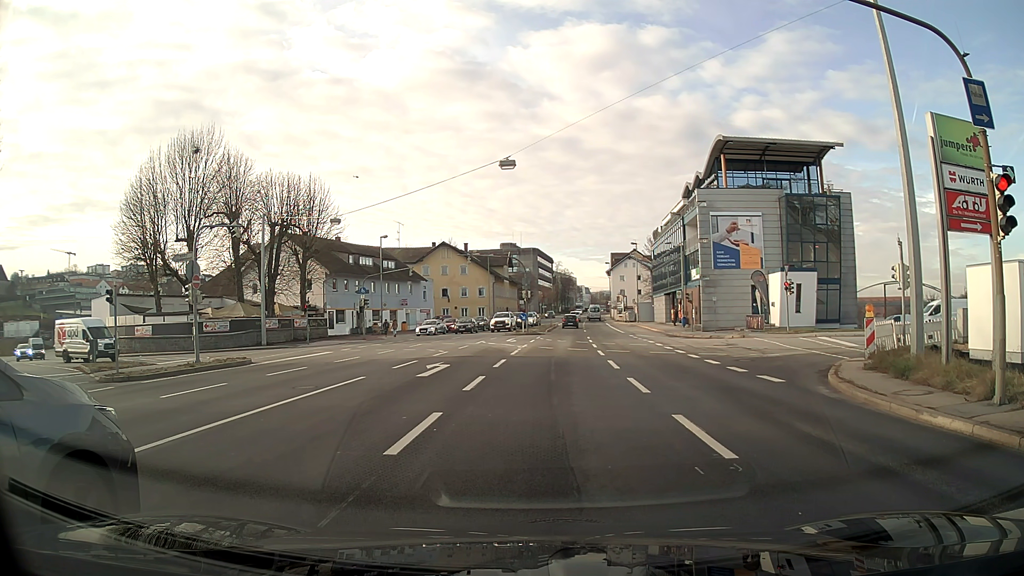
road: primary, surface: asphalt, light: Day
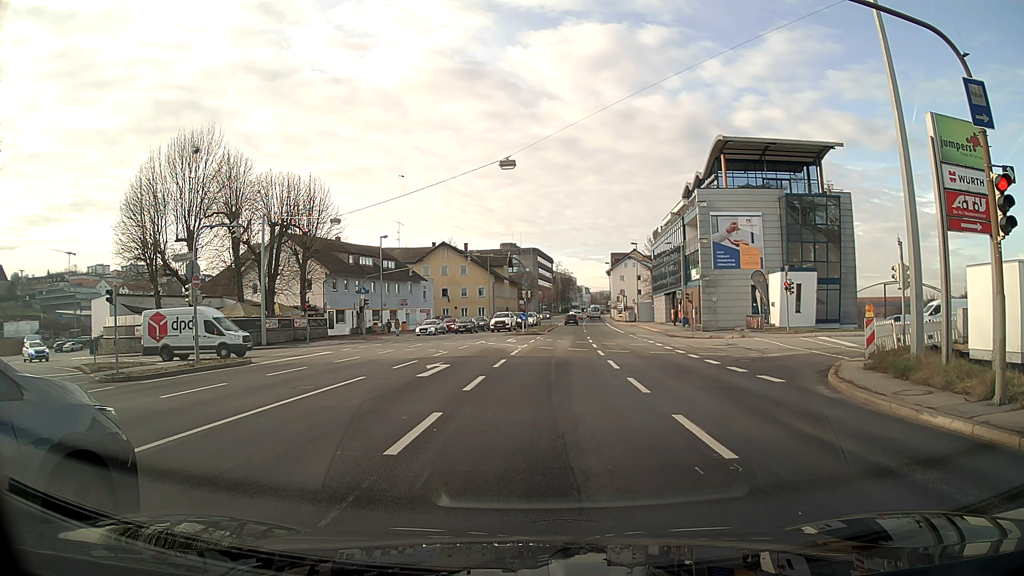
(0.0, 0.0) m; 0°
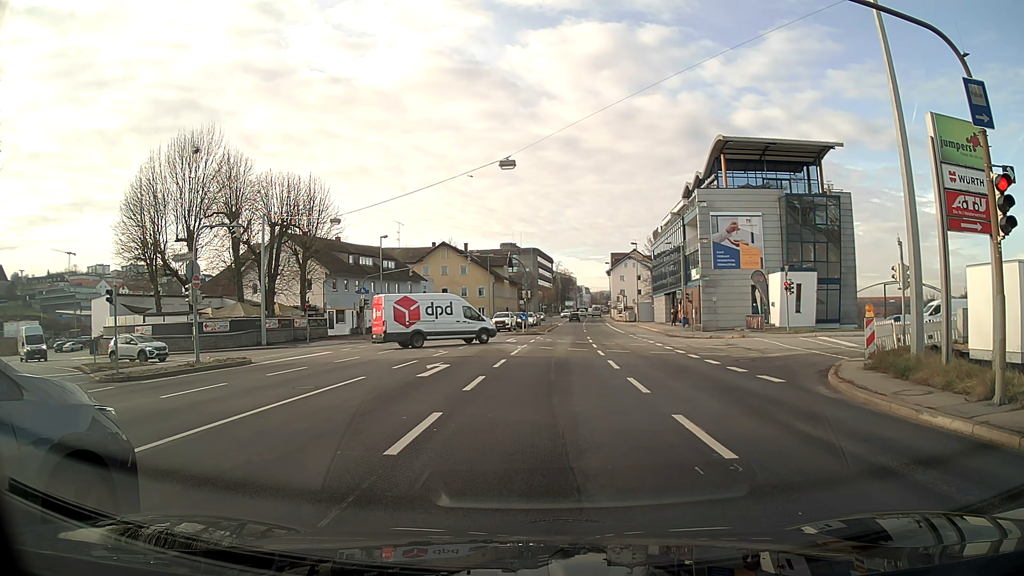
(0.0, 0.0) m; 0°
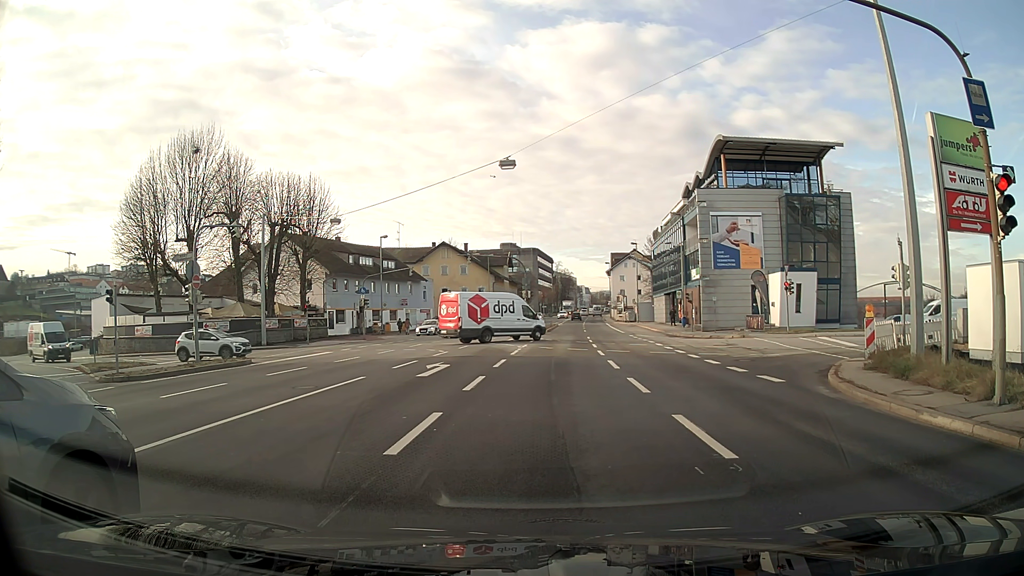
(0.0, 0.0) m; 0°
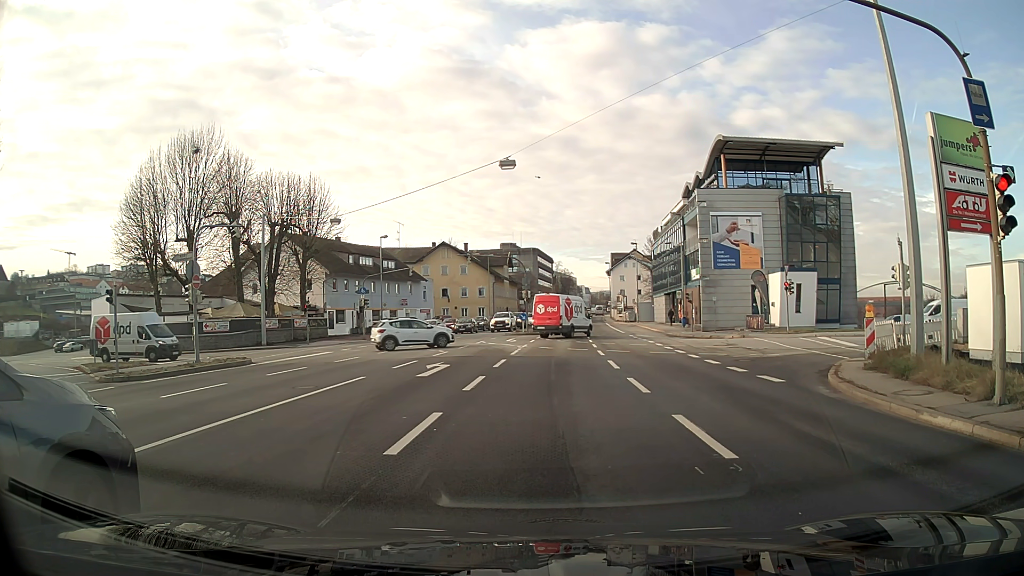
(0.0, 0.0) m; 0°
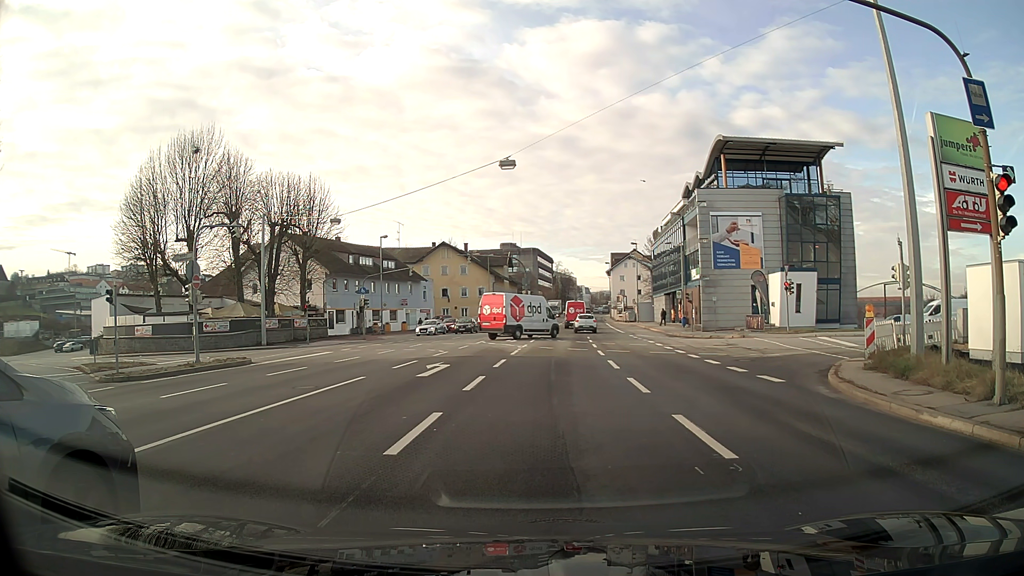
(0.0, 0.0) m; 0°
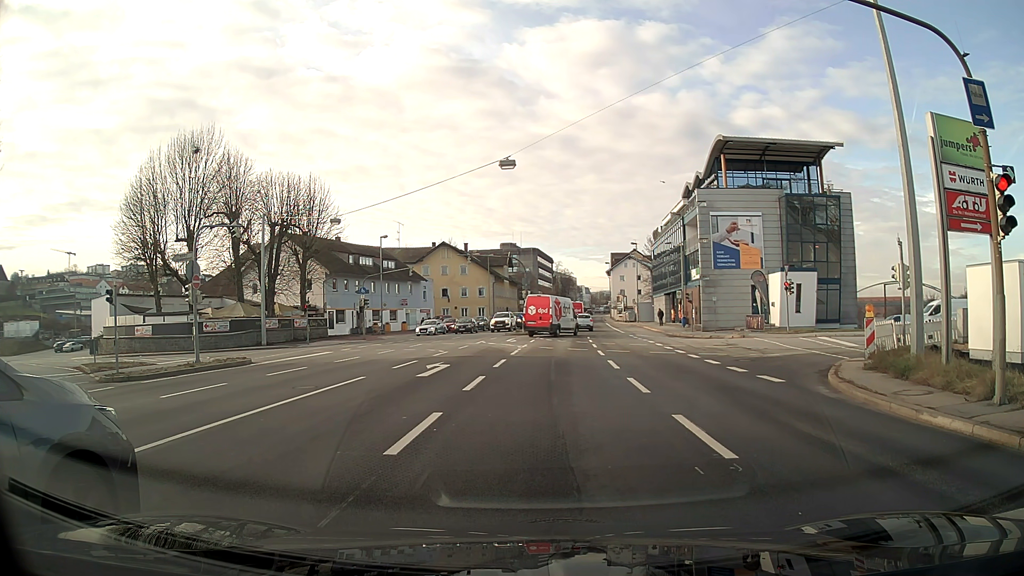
(0.0, 0.0) m; 0°
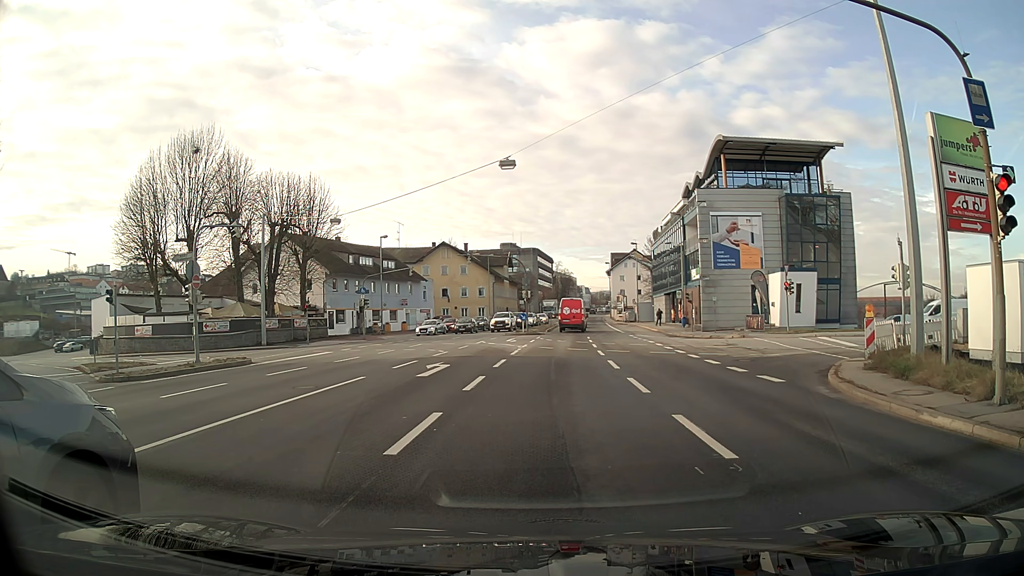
(0.0, 0.0) m; 0°
